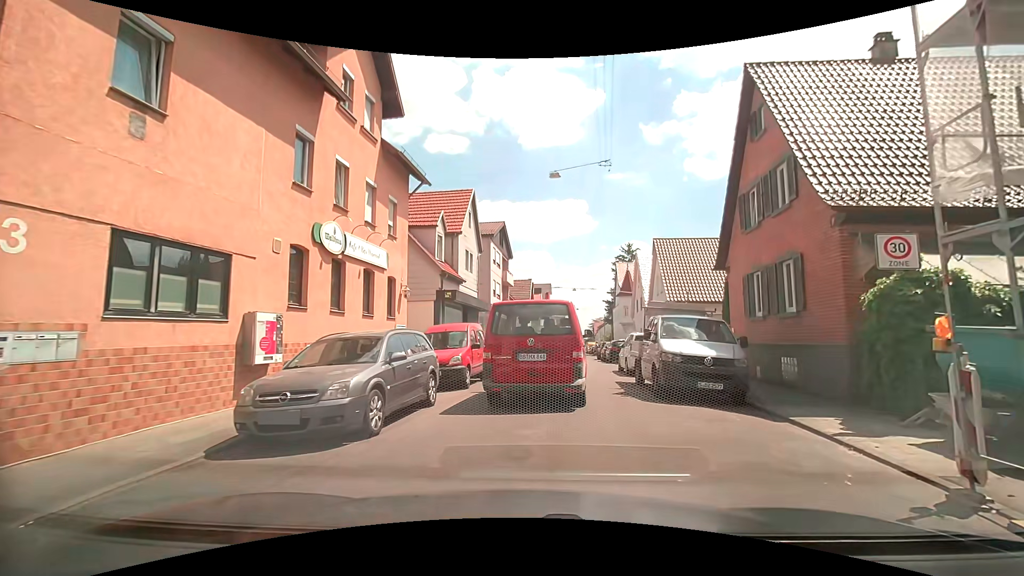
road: residential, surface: asphalt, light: Day
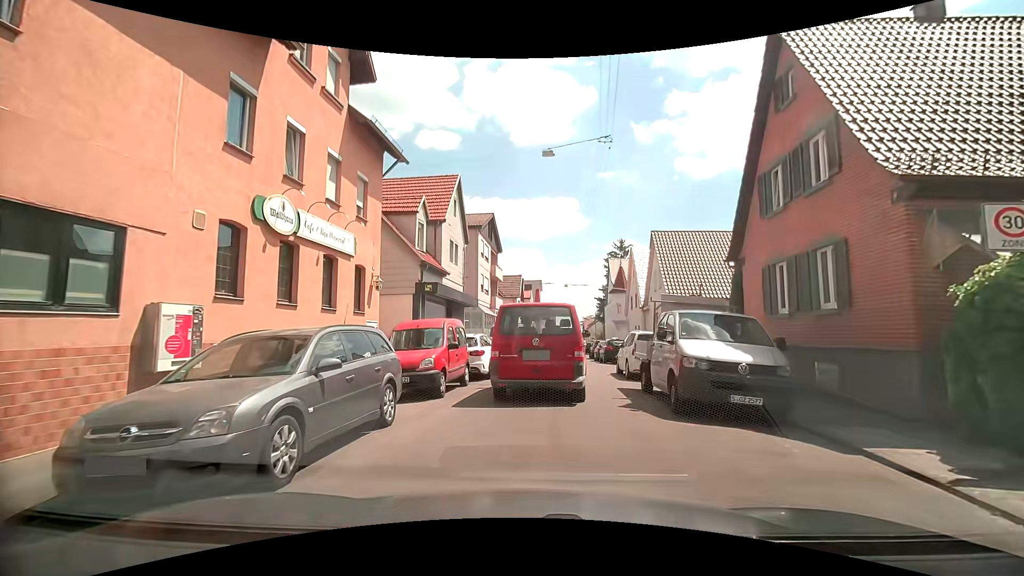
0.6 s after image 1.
(0.0, +2.3) m; +1°
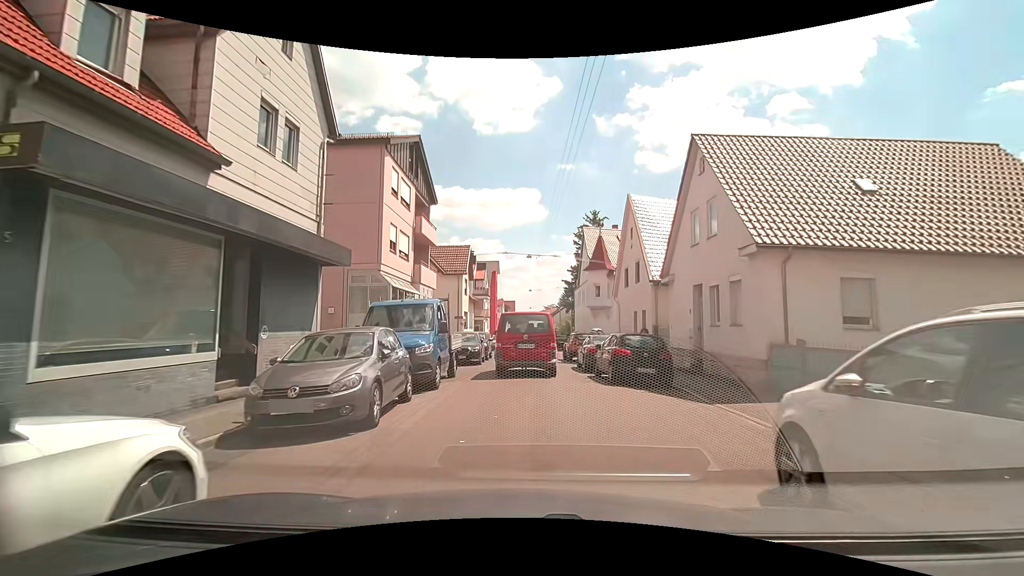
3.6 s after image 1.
(+0.9, +15.8) m; +6°
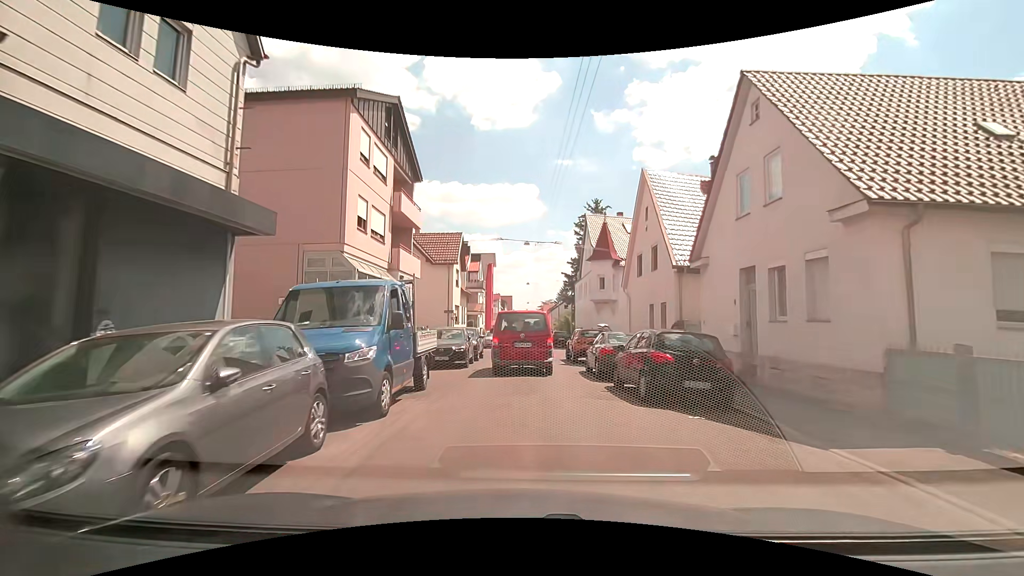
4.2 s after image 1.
(-0.1, +4.2) m; 0°
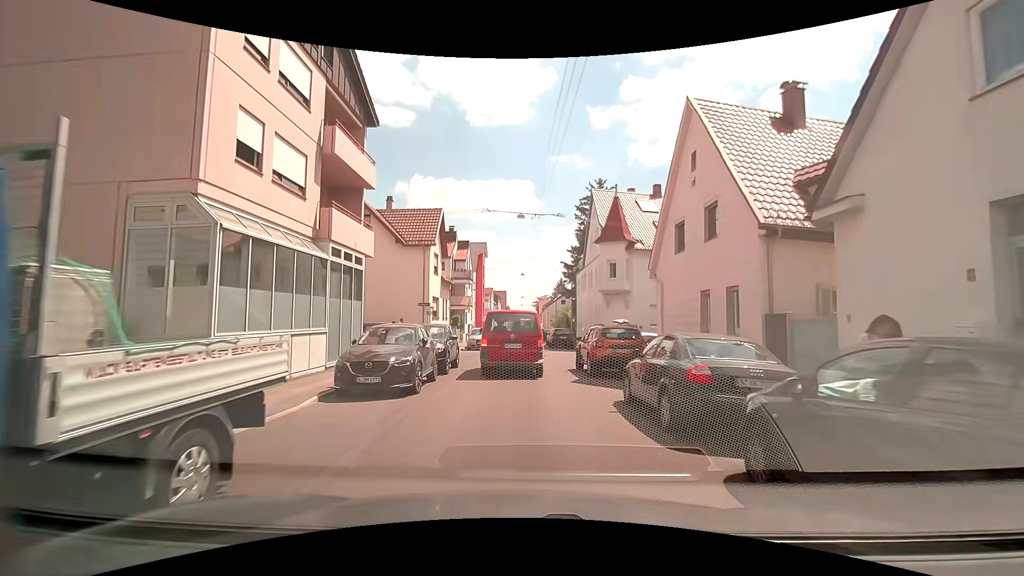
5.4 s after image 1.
(0.0, +7.6) m; 0°
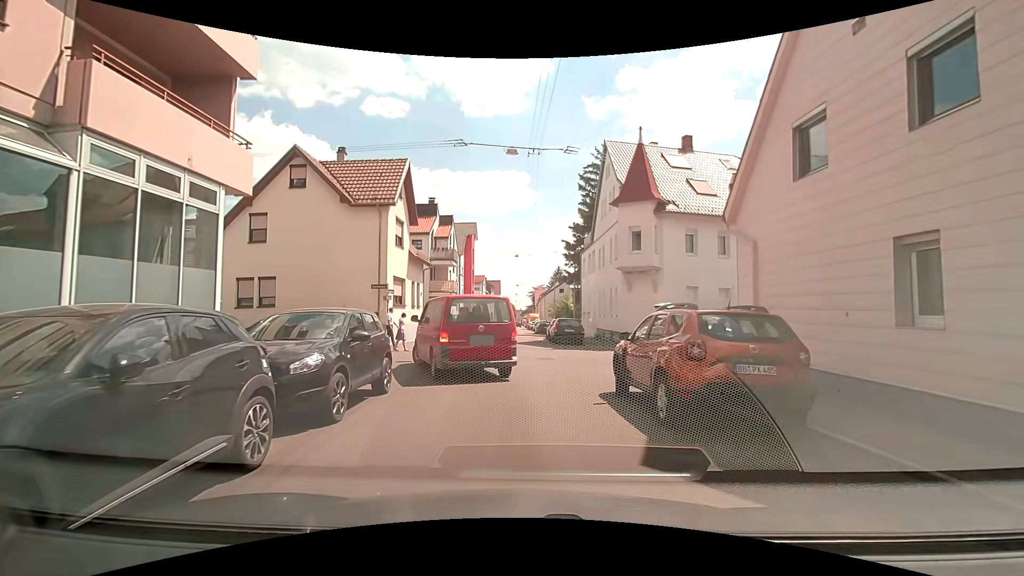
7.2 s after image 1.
(+0.2, +8.7) m; +1°
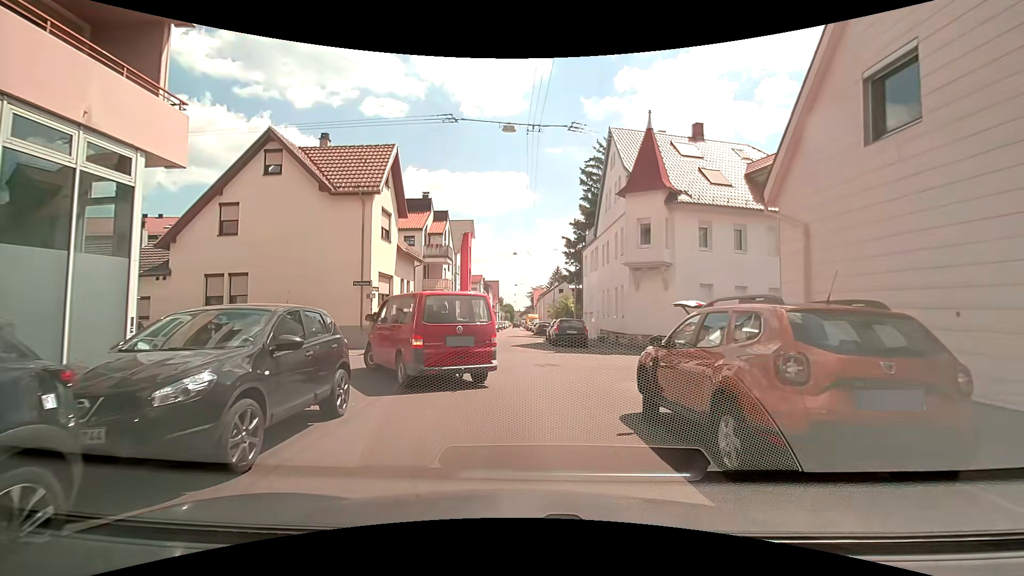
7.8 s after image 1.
(0.0, +2.2) m; -1°
